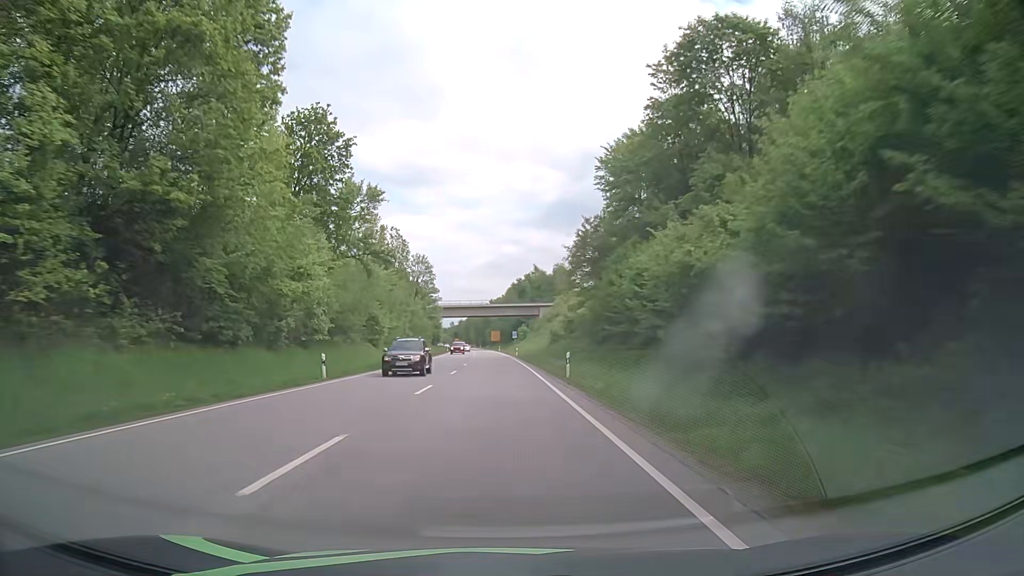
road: primary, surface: asphalt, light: Day
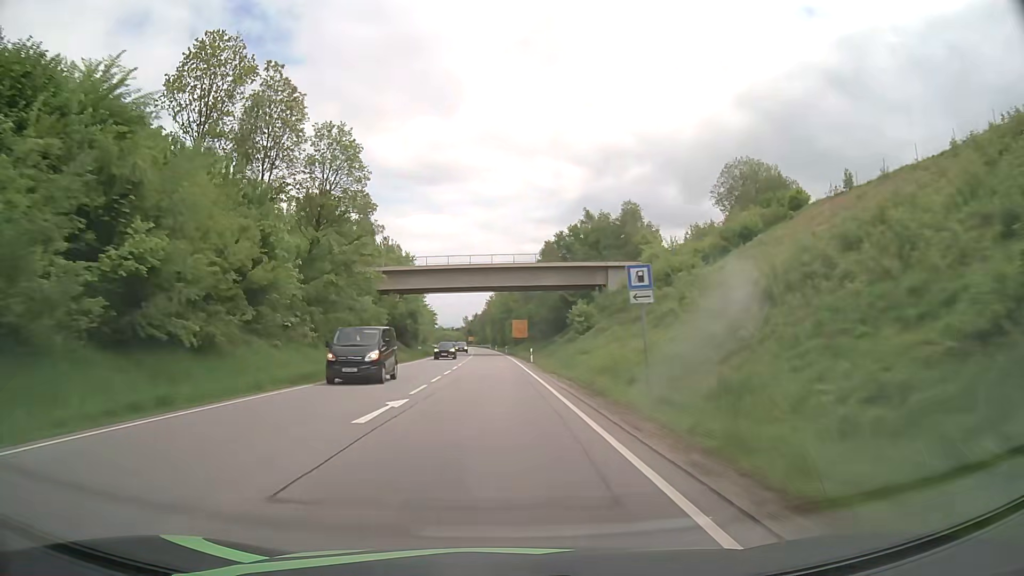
(-1.4, +79.4) m; -2°
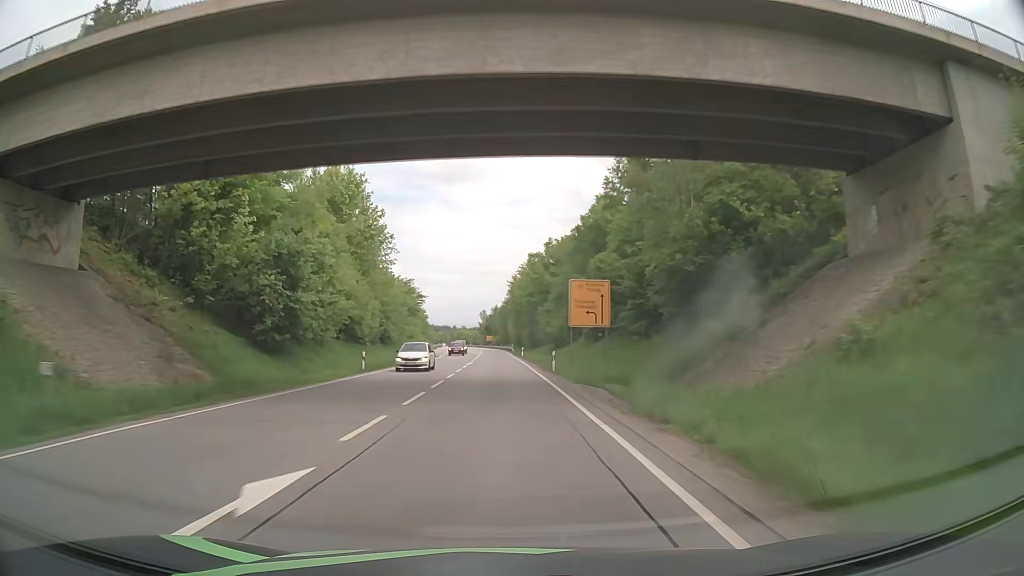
(-1.1, +63.2) m; -2°
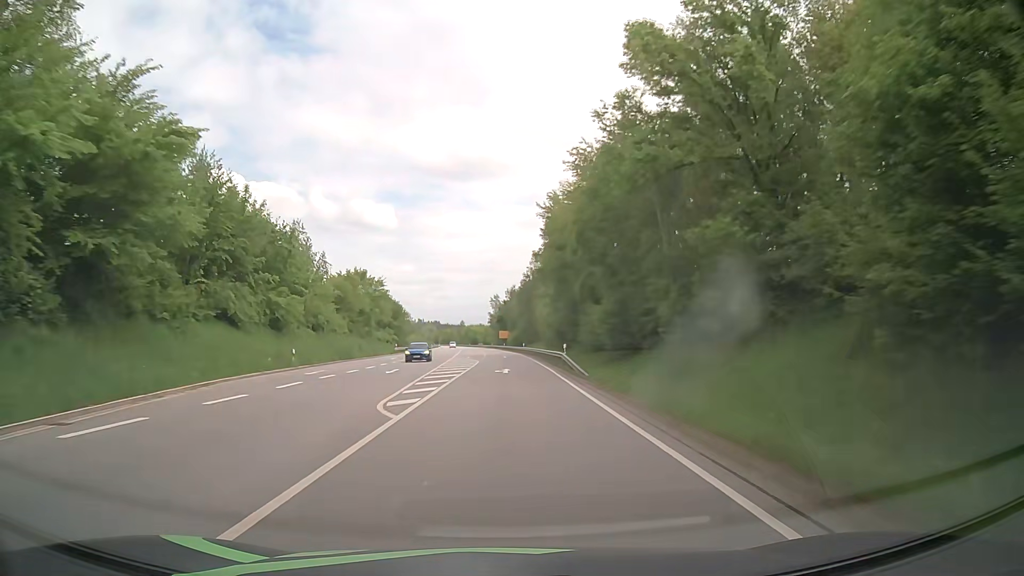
(-1.1, +78.6) m; -1°
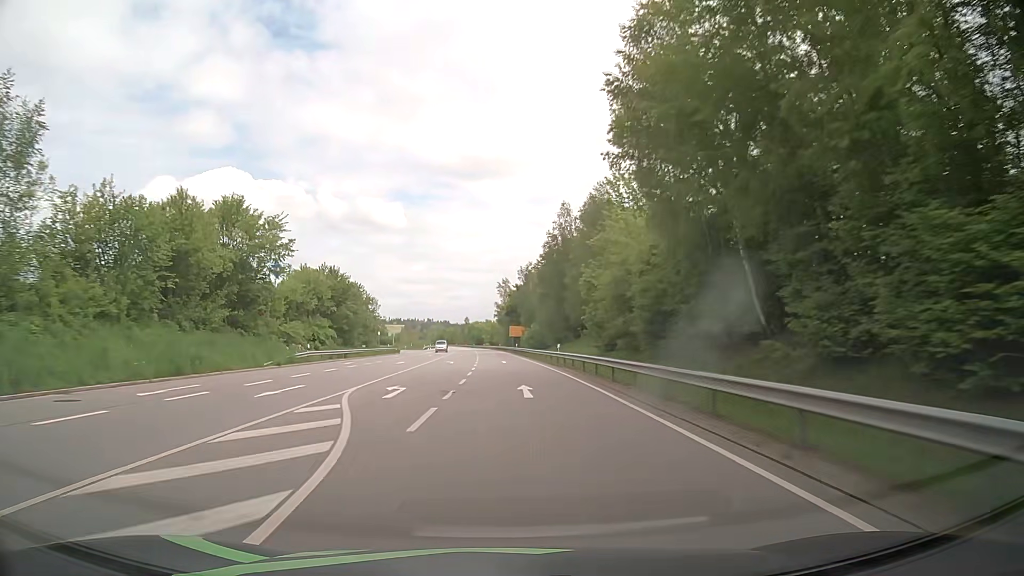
(-0.5, +46.9) m; -1°
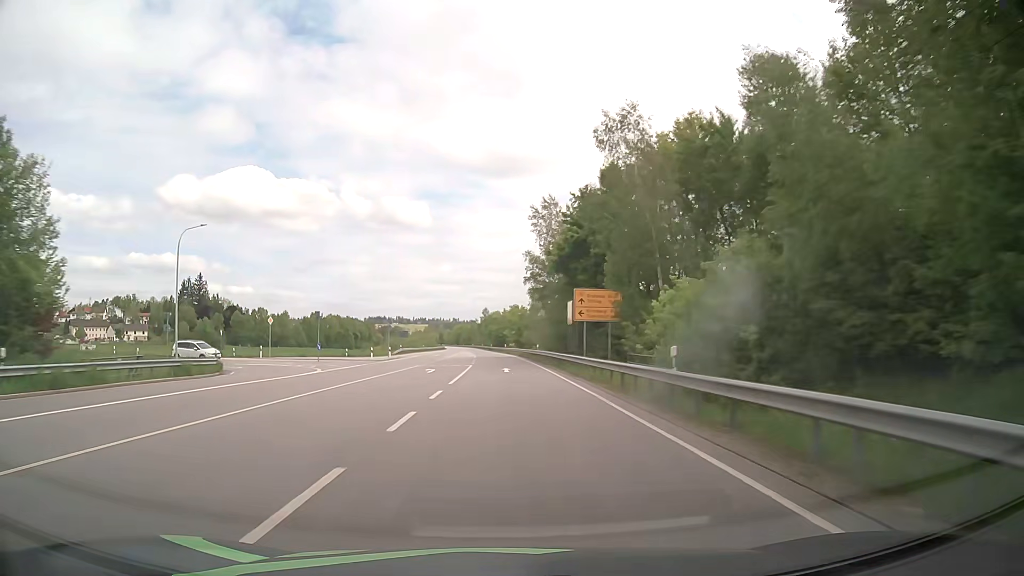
(-1.5, +78.2) m; -3°
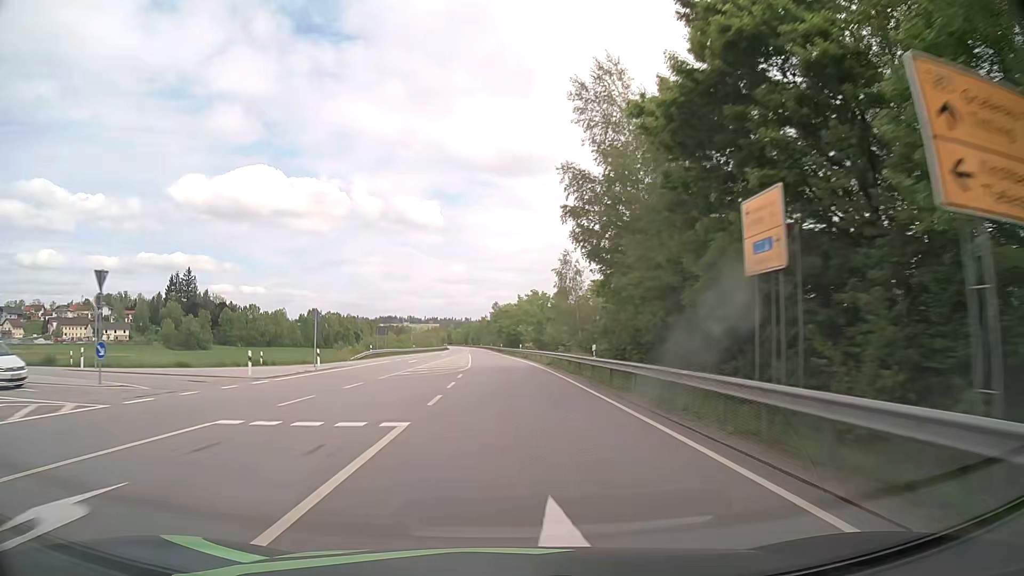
(-0.1, +31.3) m; -1°
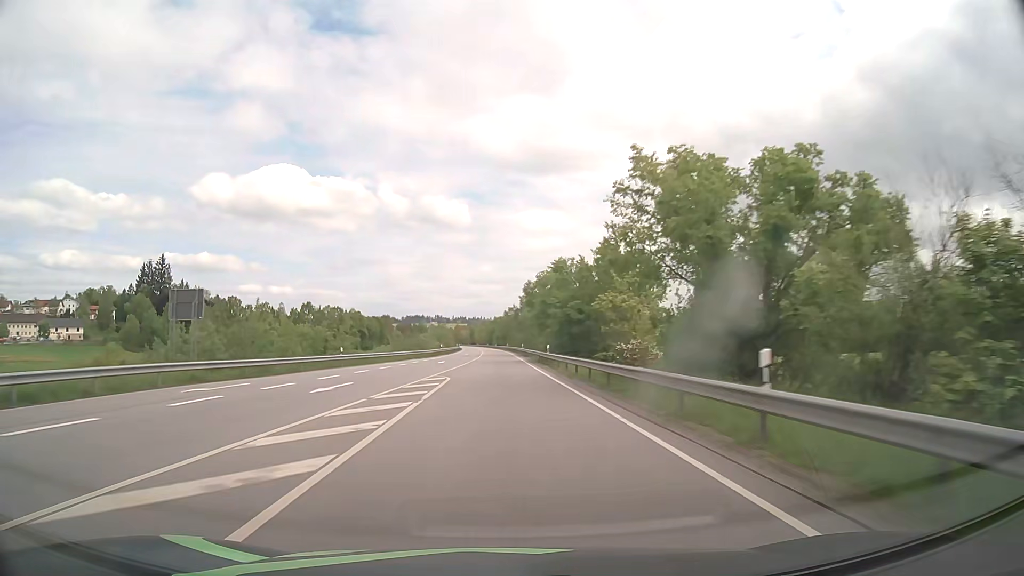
(-1.3, +62.7) m; -2°
(0, +10) (0, +20) (0, +30) (0, +40) (0, +50) (-1, +60) (-1, +70) (-1, +80) (-1, +90) (-2, +100) m
